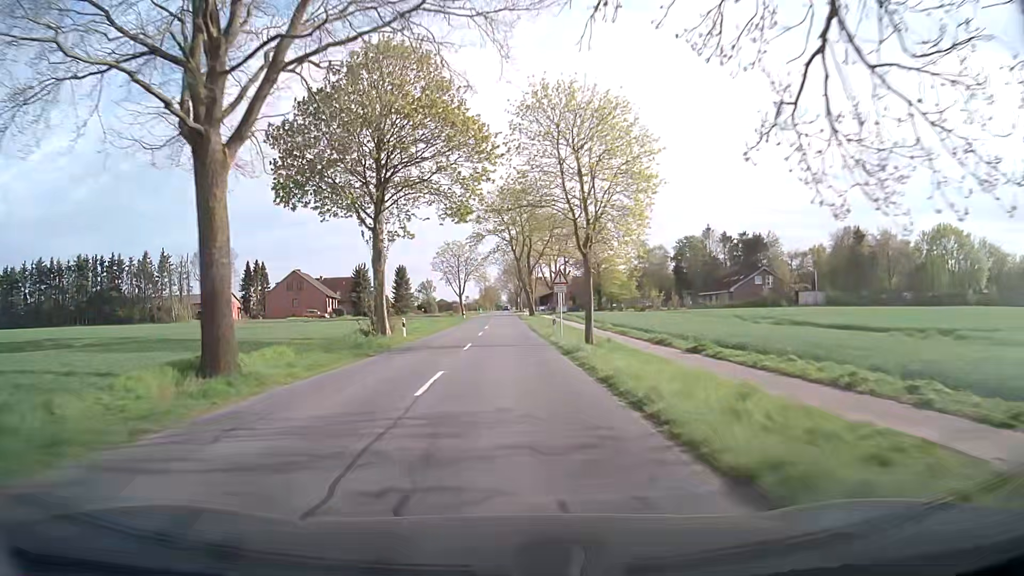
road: secondary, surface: asphalt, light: Day
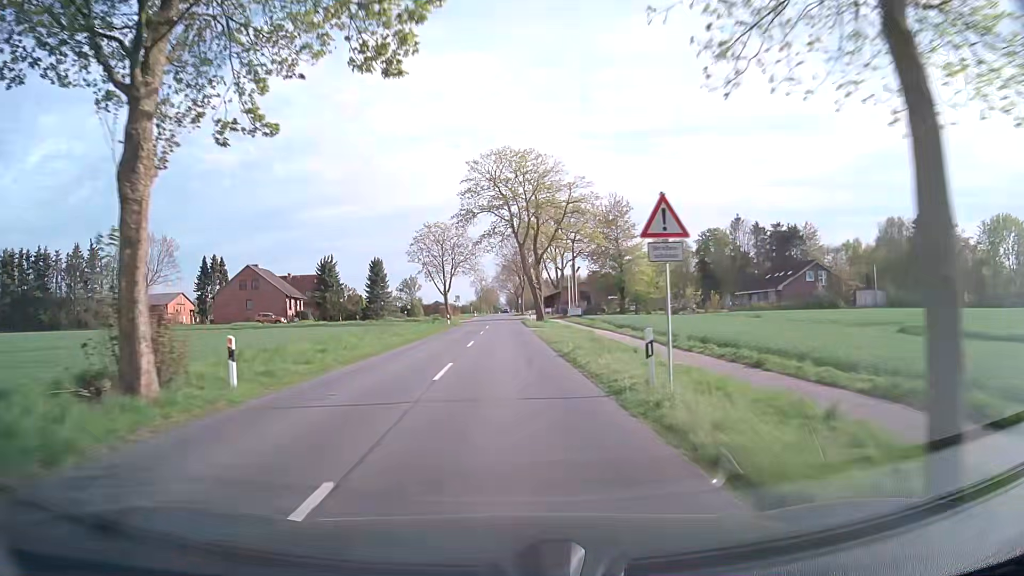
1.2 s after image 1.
(-0.1, +21.3) m; 0°
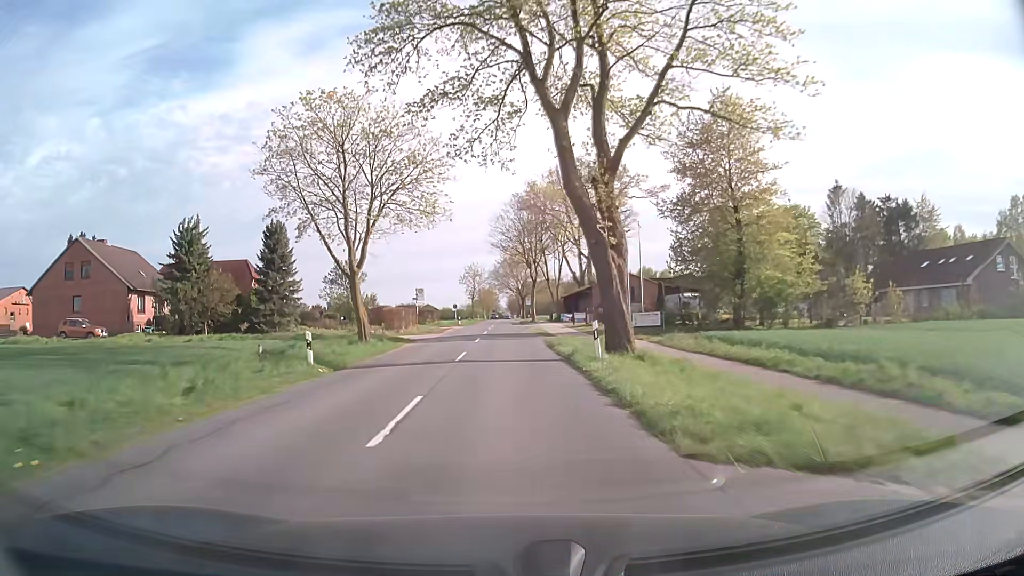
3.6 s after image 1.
(0.0, +42.7) m; 0°
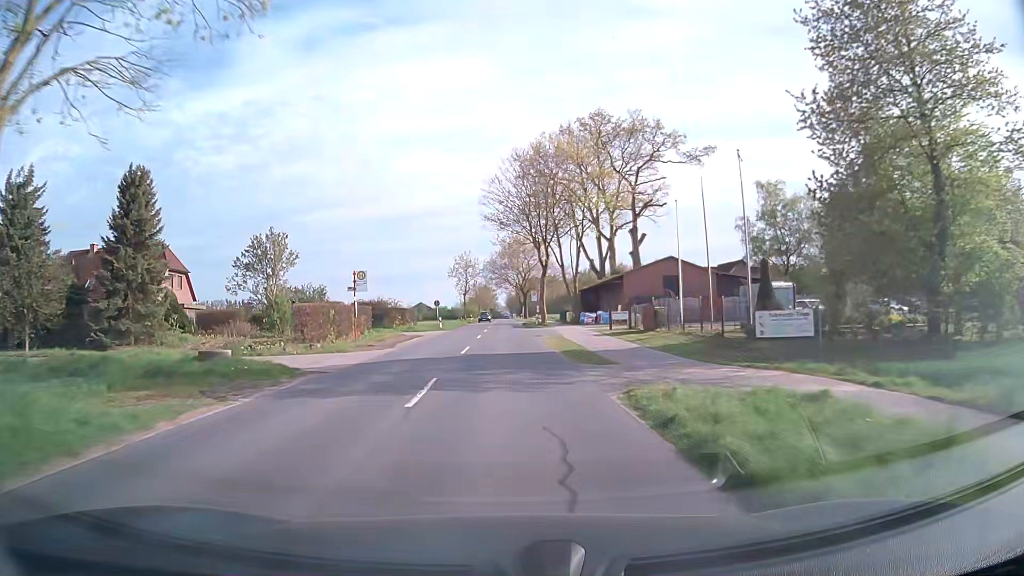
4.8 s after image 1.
(0.0, +21.4) m; 0°
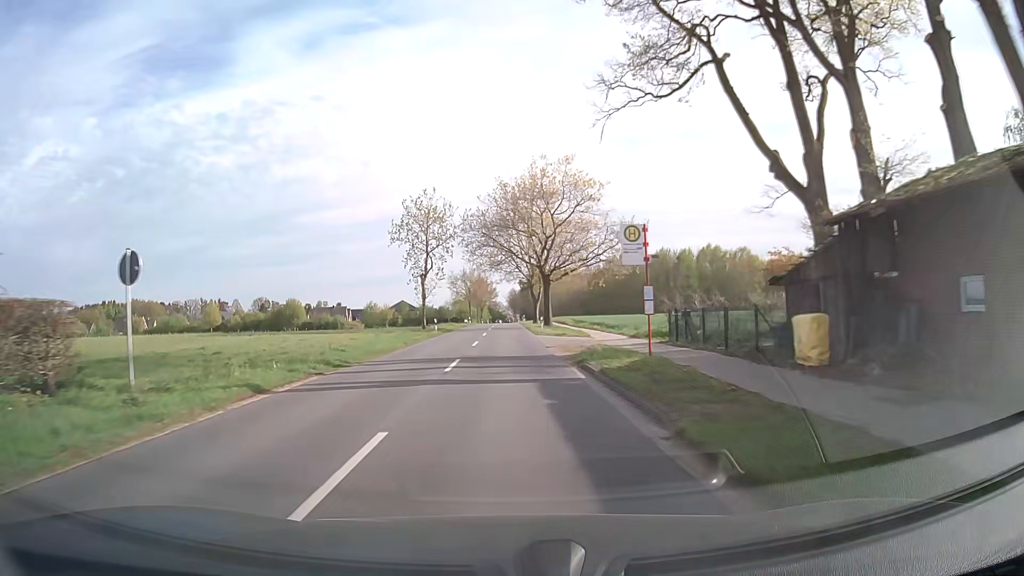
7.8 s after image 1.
(+0.2, +53.7) m; 0°
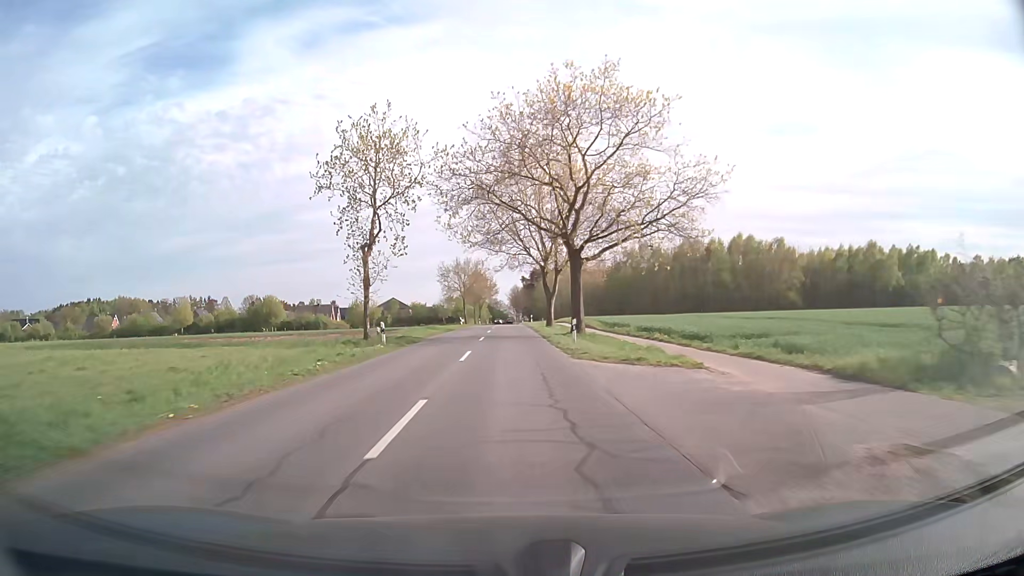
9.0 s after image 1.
(-0.1, +21.5) m; 0°
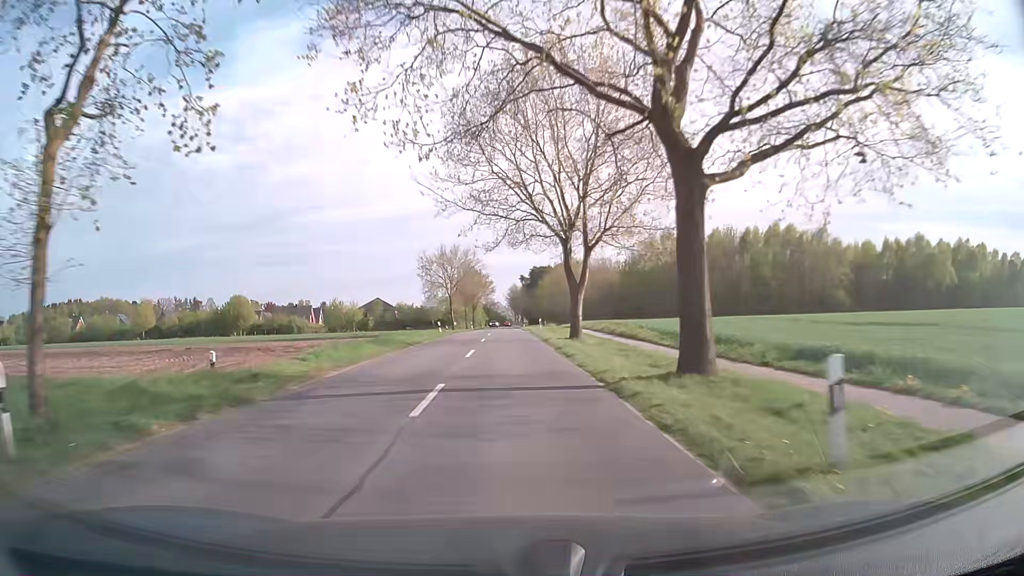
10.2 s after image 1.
(0.0, +21.5) m; 0°
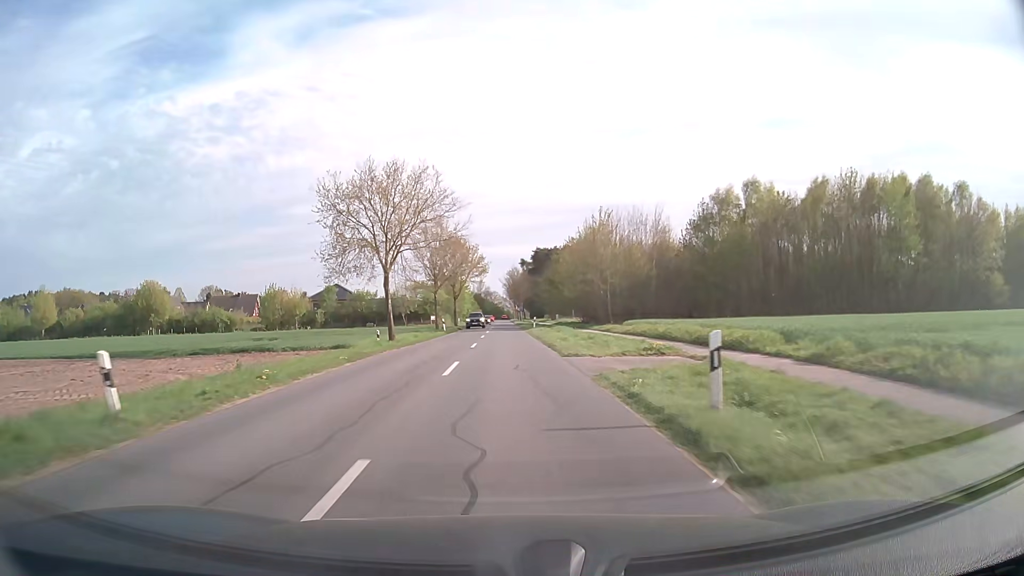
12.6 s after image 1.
(0.0, +42.8) m; 0°
(0, +10) (0, +20) (0, +30) (0, +40) (0, +50) (0, +60) (0, +70) (0, +80) (0, +90) (0, +100) m
